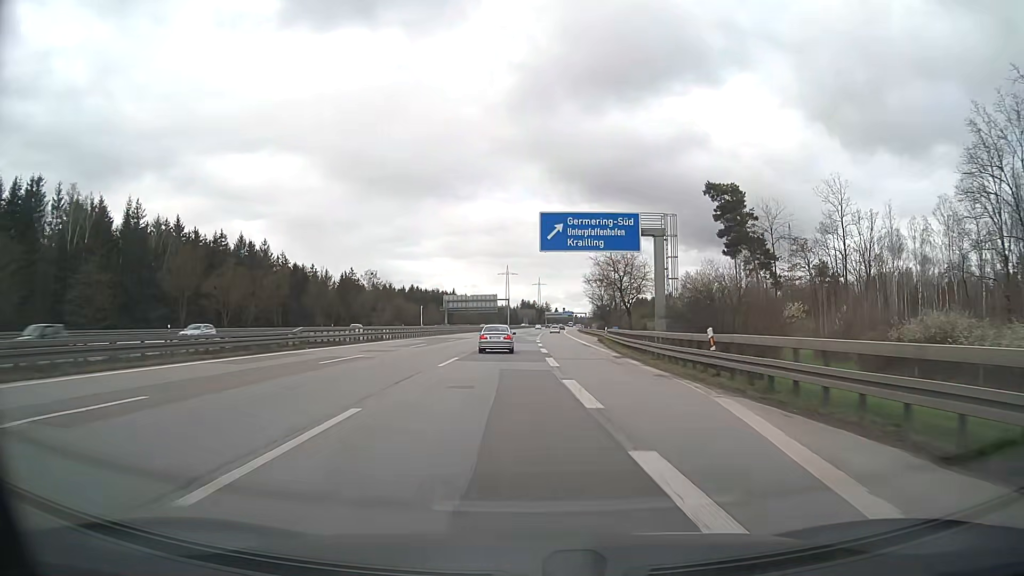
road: motorway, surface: asphalt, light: Day
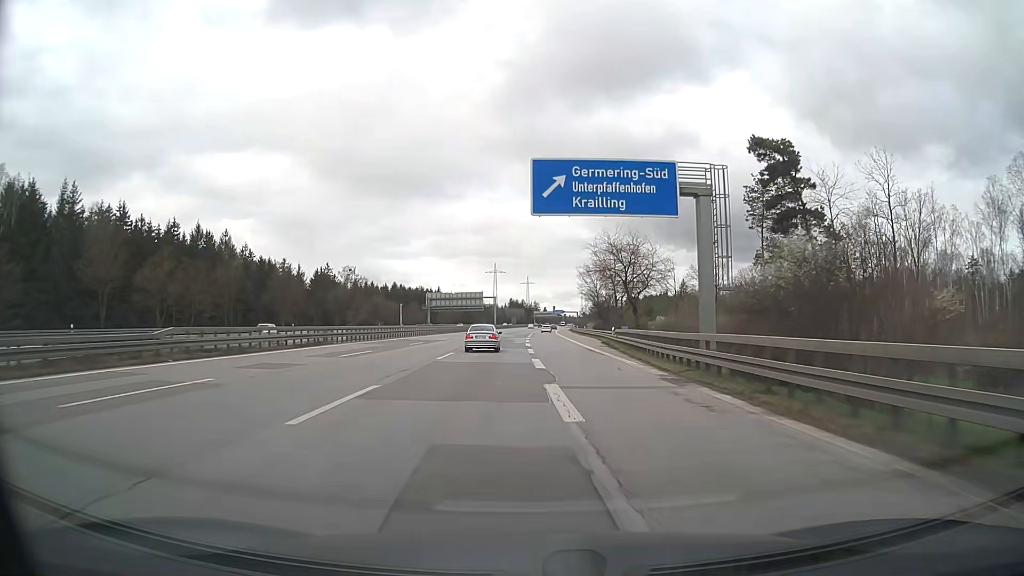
(+0.1, +13.7) m; +1°
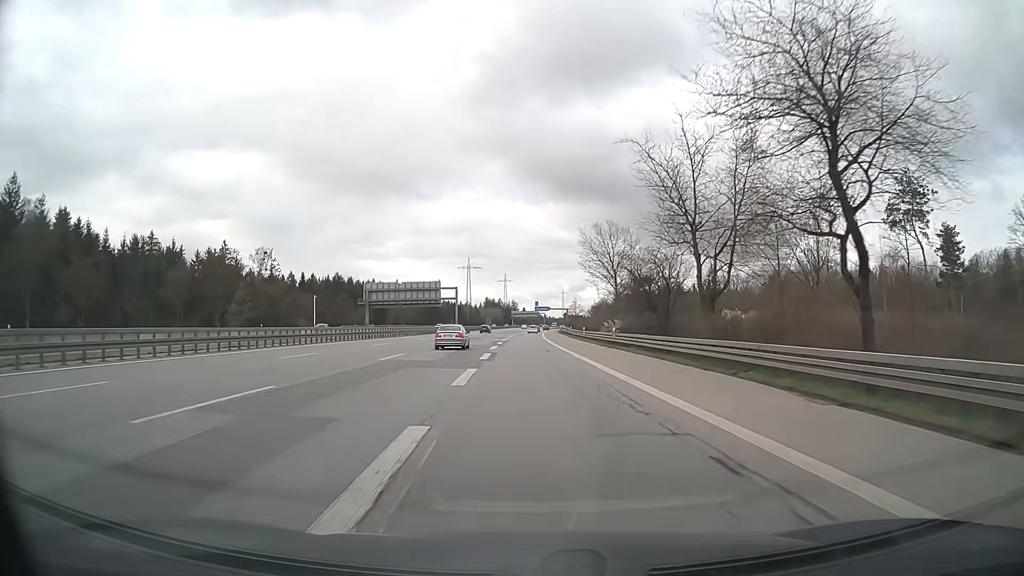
(+1.4, +55.2) m; +2°
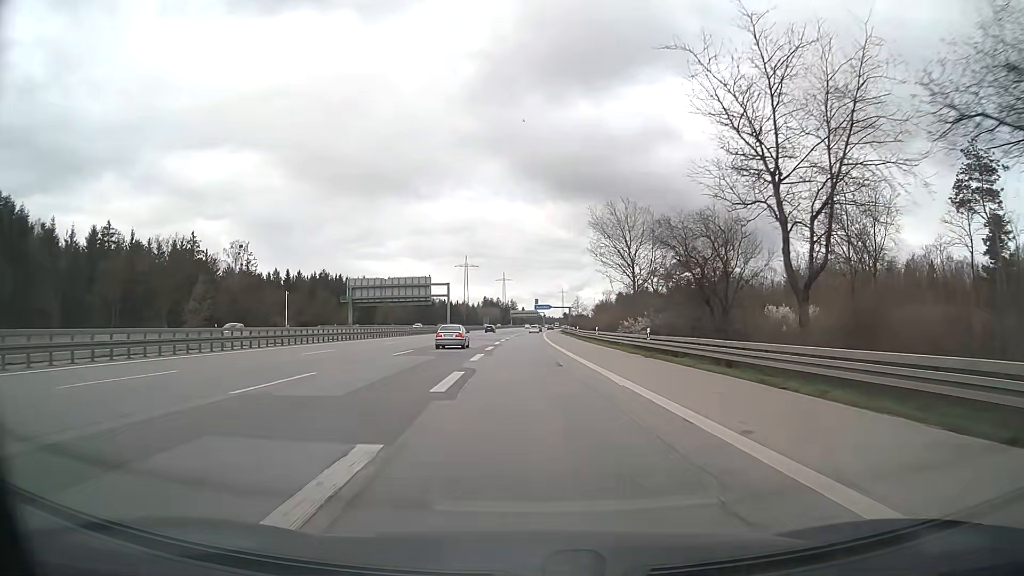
(0.0, +13.8) m; 0°
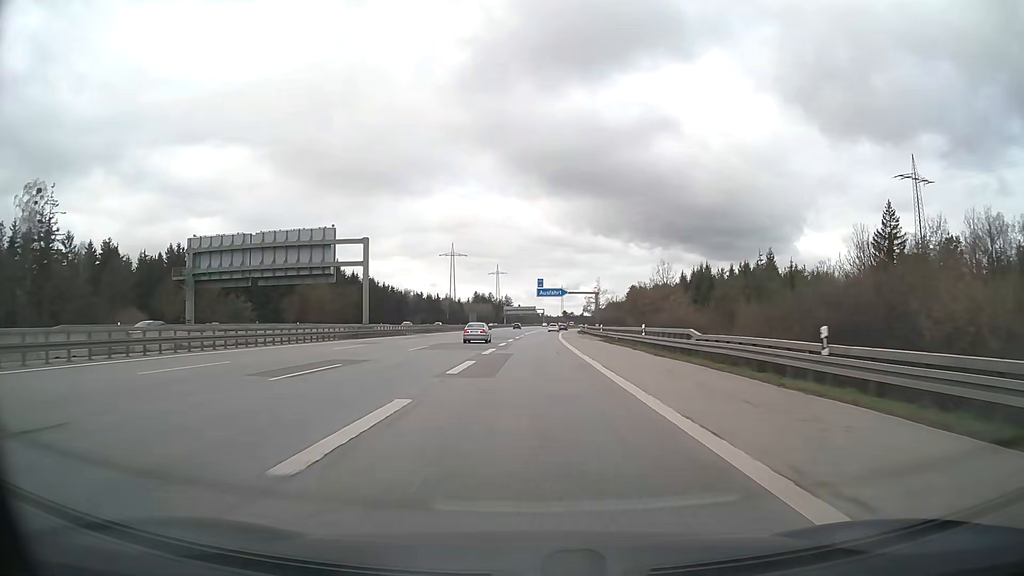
(-0.1, +68.3) m; 0°
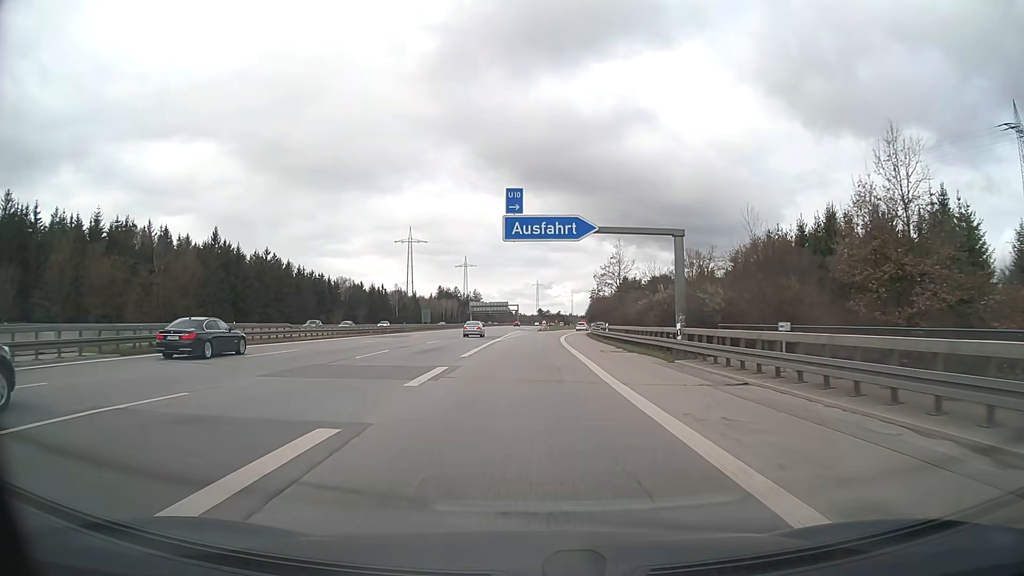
(+1.1, +63.7) m; +2°
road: motorway_link
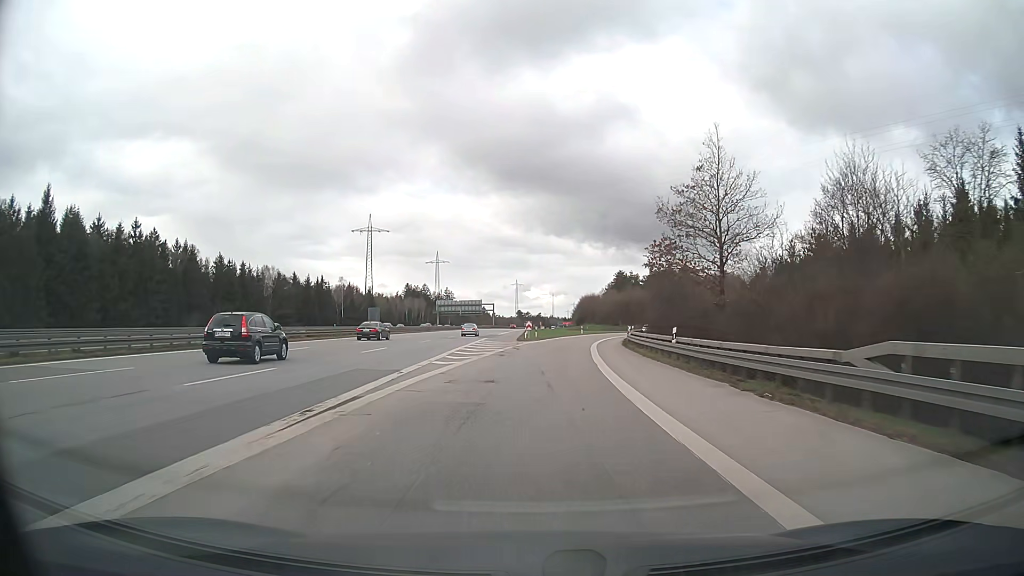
(+0.6, +48.0) m; +2°
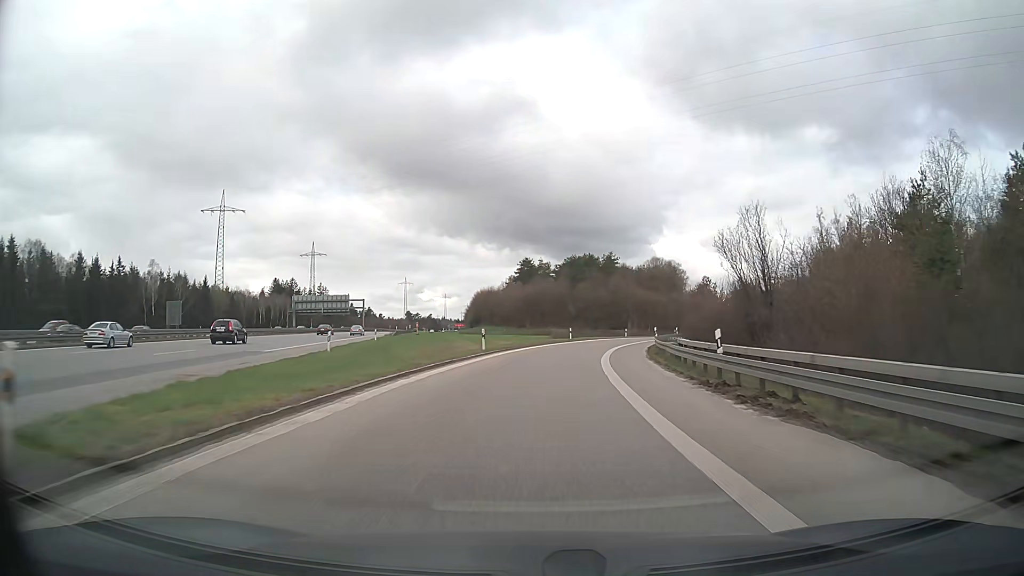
(+3.9, +57.1) m; +8°
(0, +10) (+1, +20) (+2, +30) (+3, +40) (+5, +50) (+8, +59) (+11, +69) (+14, +78) (+18, +87) (+23, +96) m
